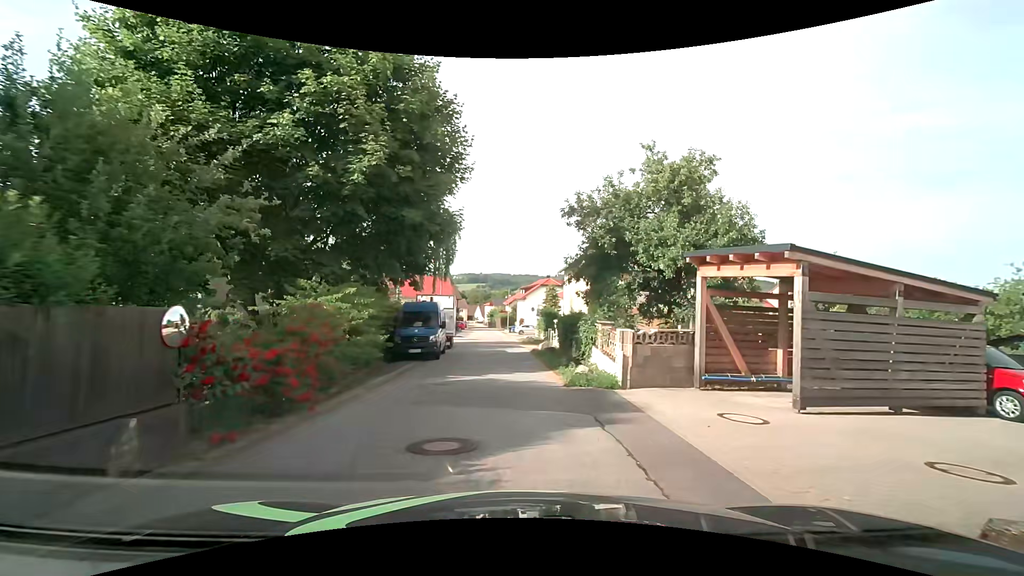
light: Day
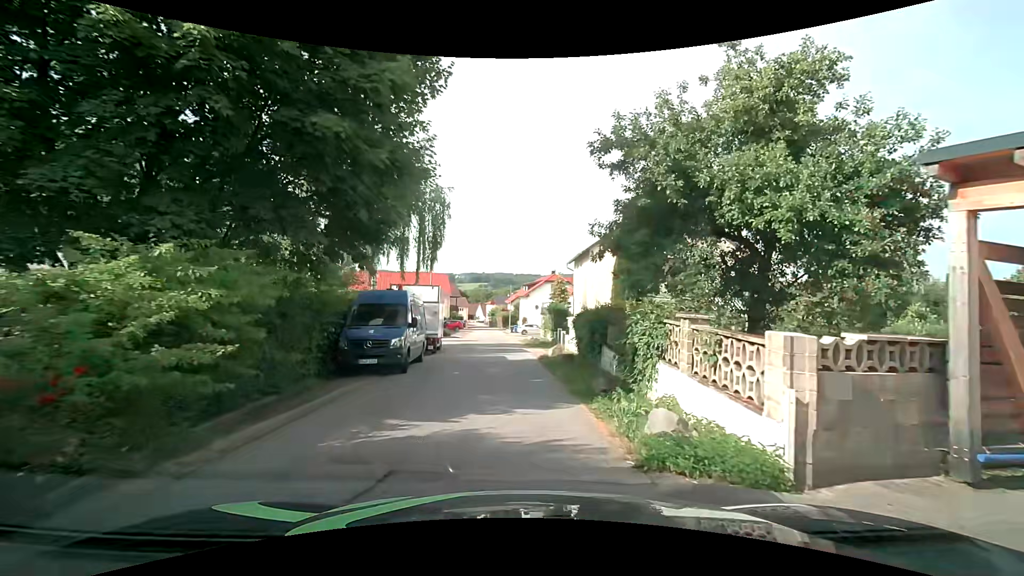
(+0.1, +6.8) m; 0°
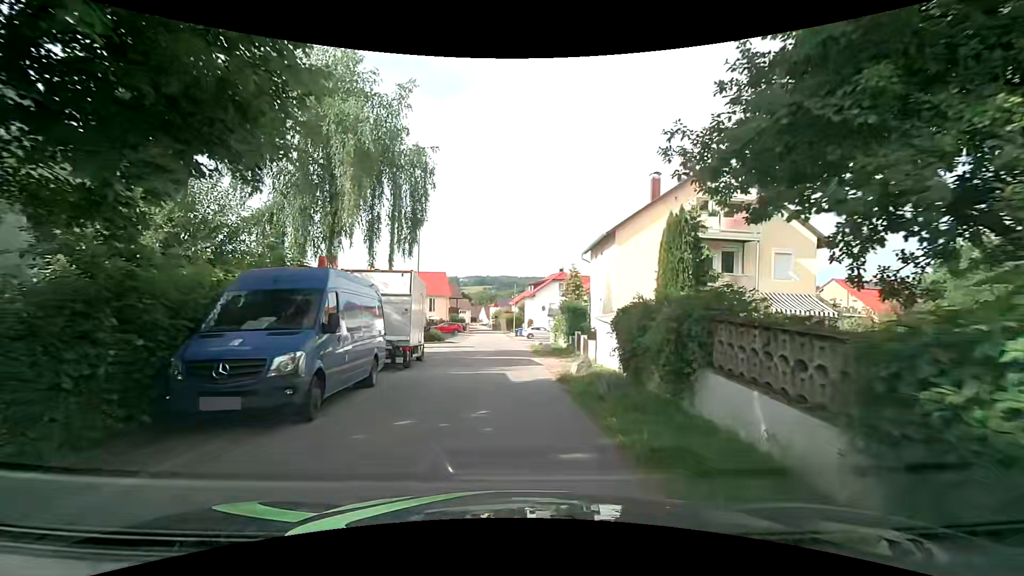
(-0.1, +7.1) m; -1°
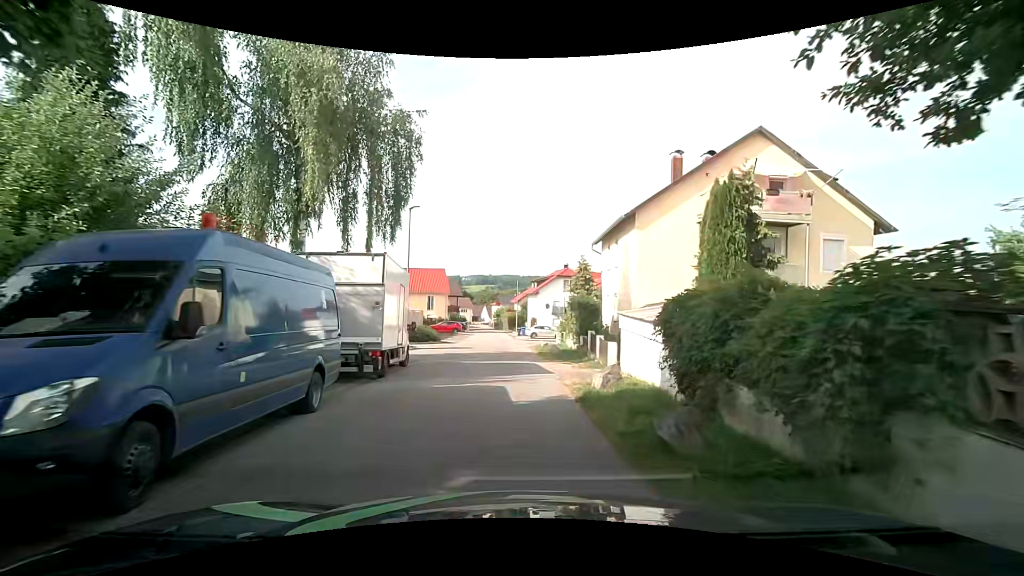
(+0.1, +3.7) m; 0°
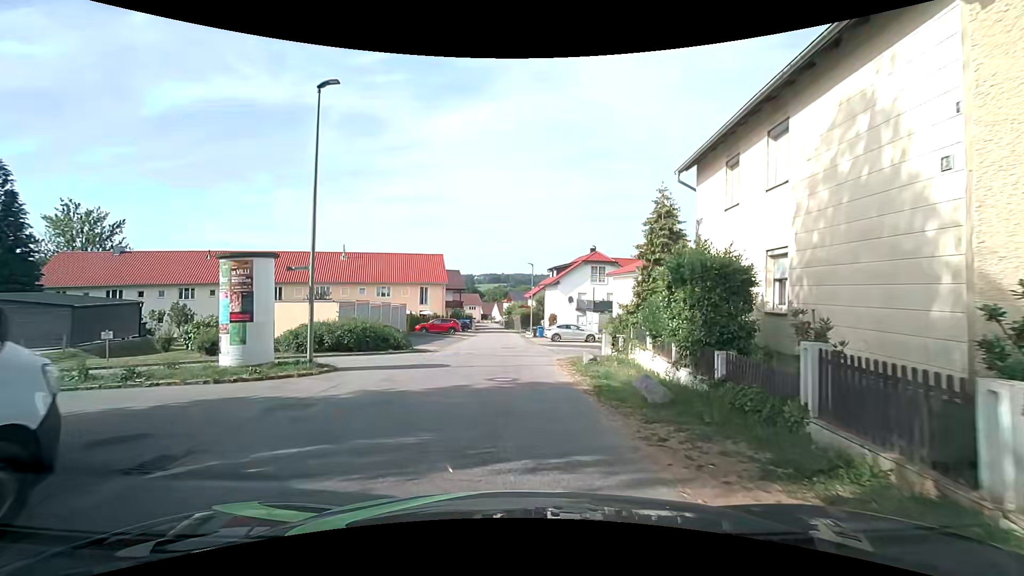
(0.0, +15.0) m; 0°
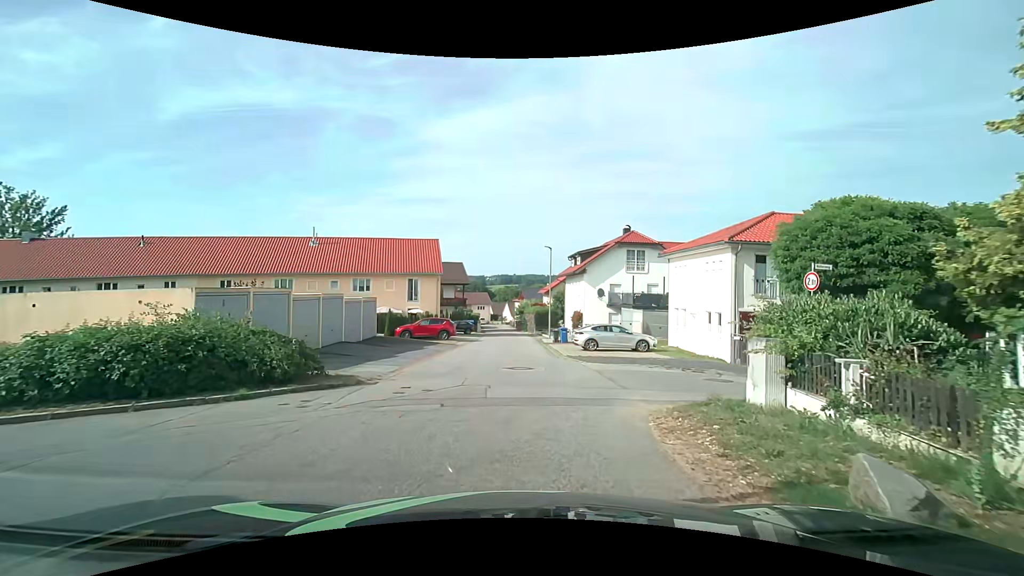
(-0.2, +12.4) m; -2°
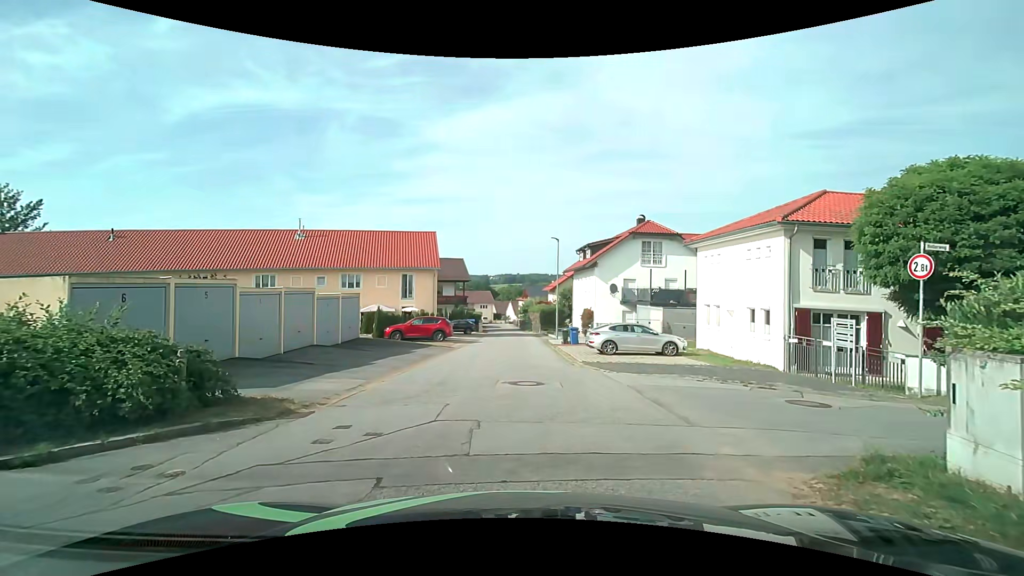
(0.0, +3.8) m; 0°
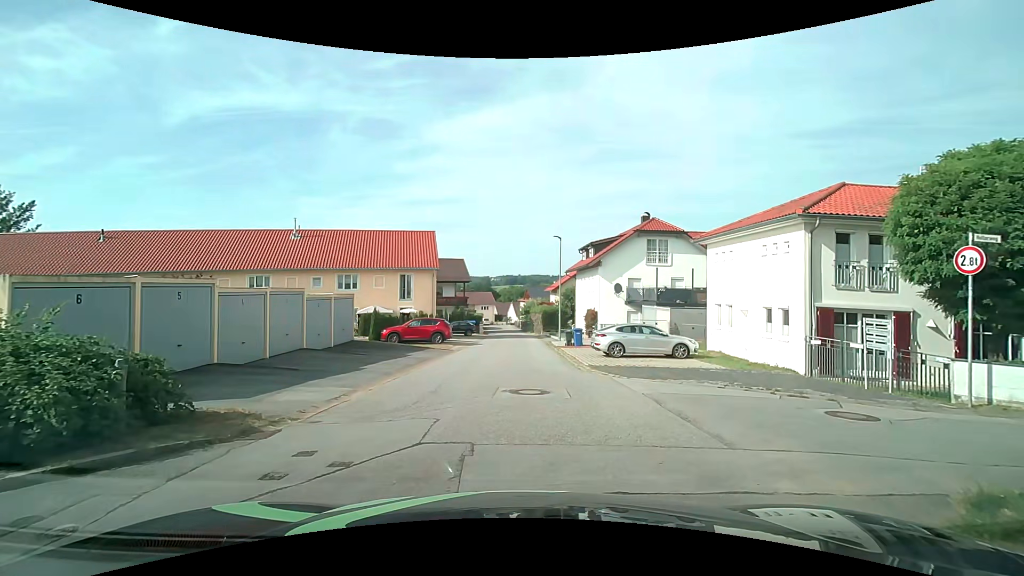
(0.0, +1.1) m; -1°
